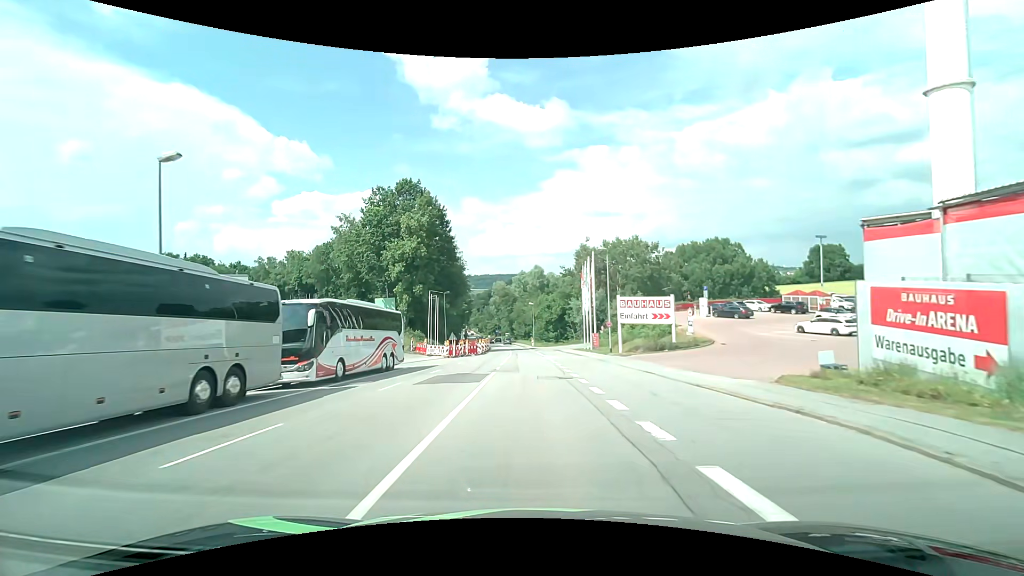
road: tertiary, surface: asphalt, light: Day
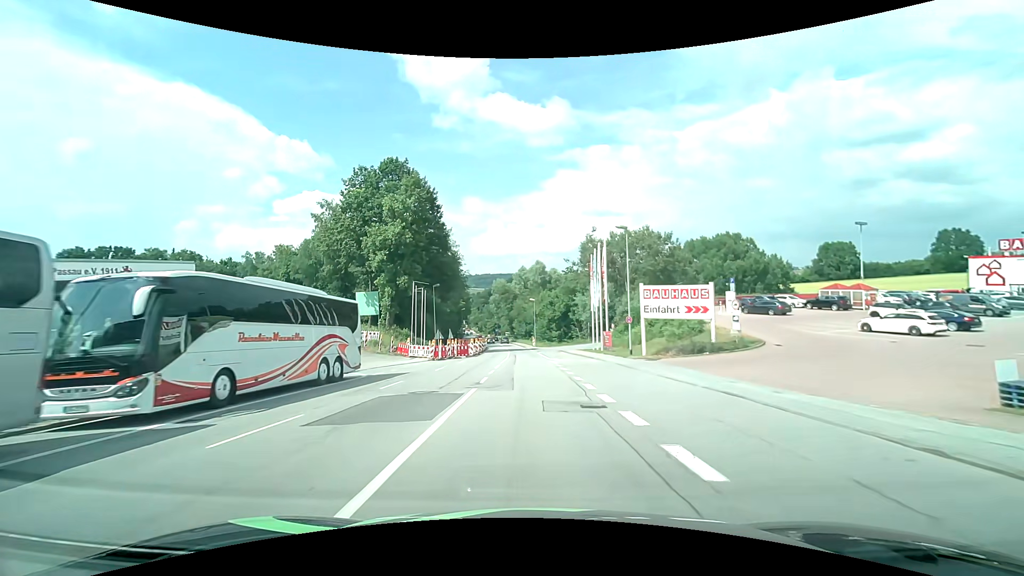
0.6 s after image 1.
(0.0, +8.0) m; 0°
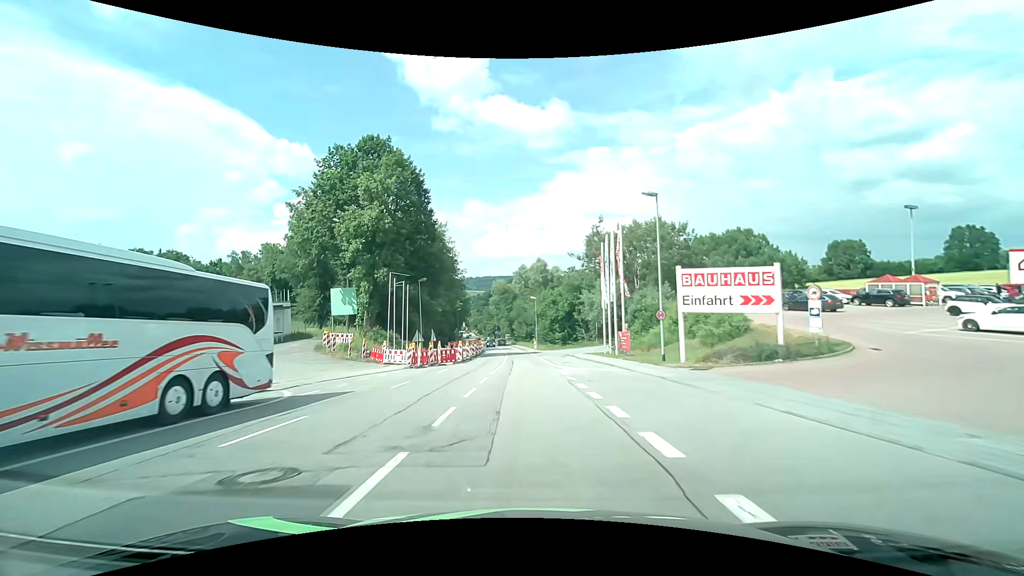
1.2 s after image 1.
(0.0, +7.9) m; 0°
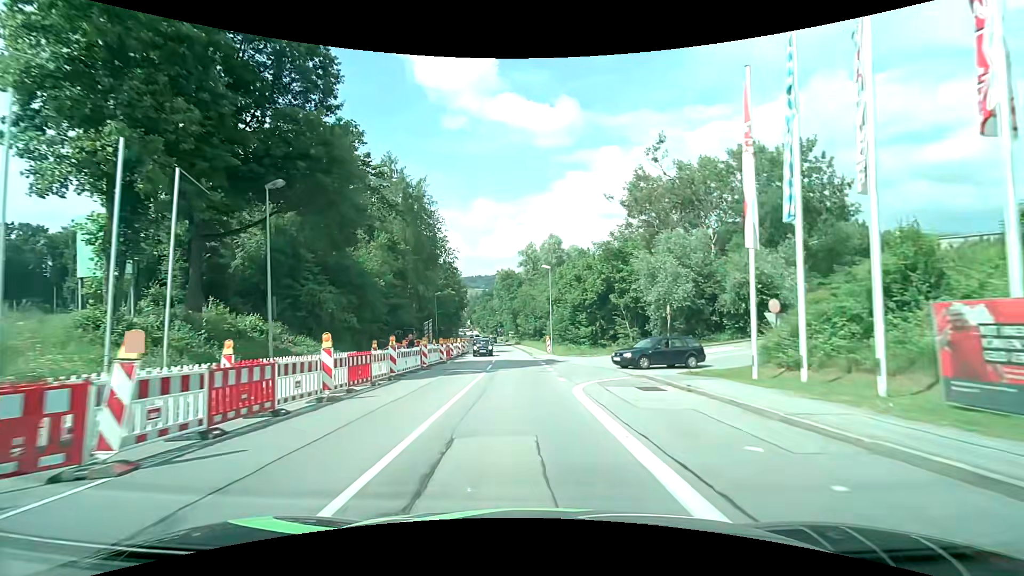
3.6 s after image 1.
(0.0, +30.8) m; -1°
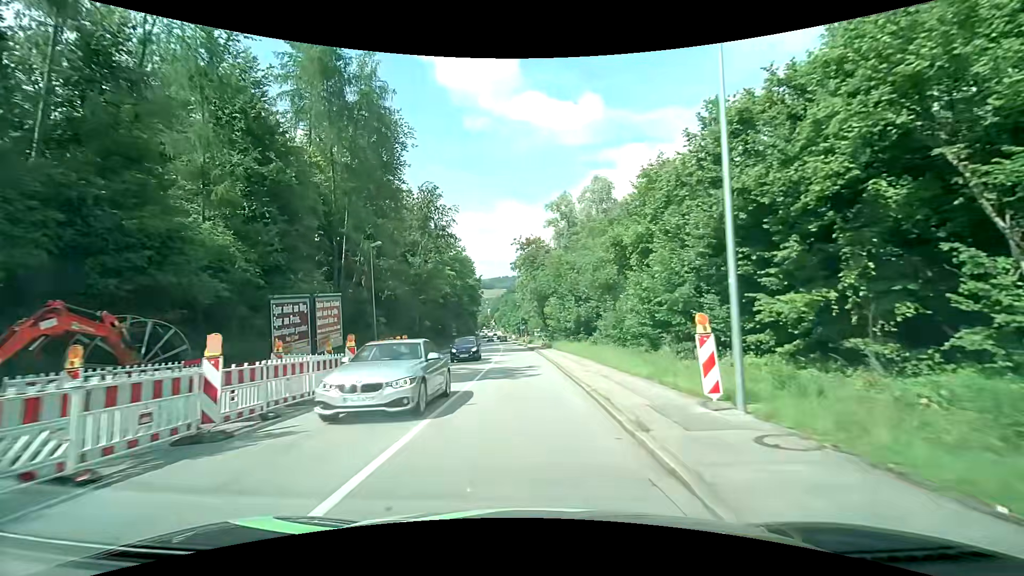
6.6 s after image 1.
(-0.9, +37.6) m; -3°
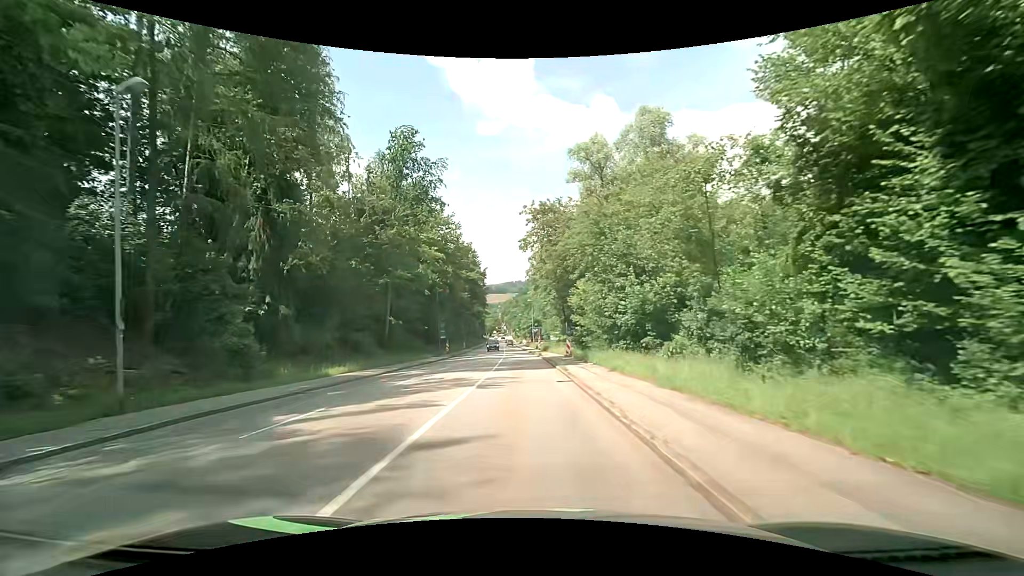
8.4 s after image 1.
(-0.4, +21.8) m; -1°
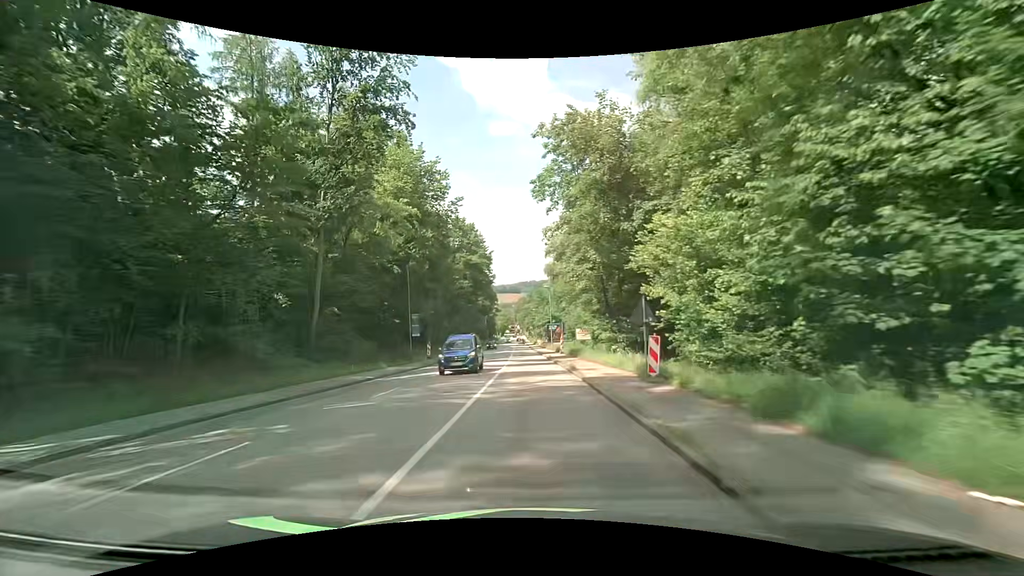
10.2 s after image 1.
(-0.7, +21.6) m; -2°
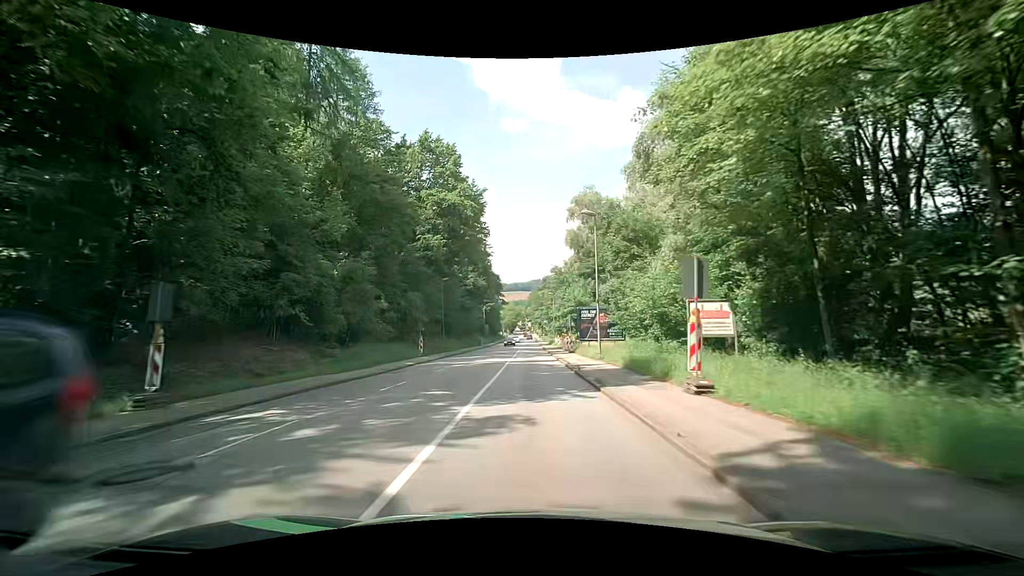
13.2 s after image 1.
(-0.7, +36.2) m; -2°
(0, +10) (0, +20) (0, +30) (0, +40) (0, +50) (0, +60) (0, +70) (0, +80) (0, +90) (0, +100) m
